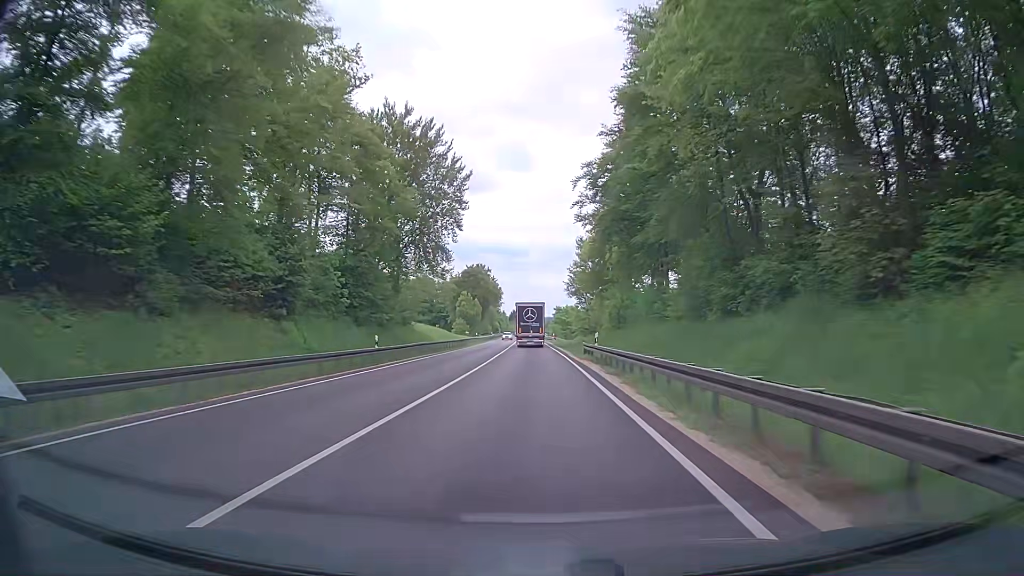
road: trunk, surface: asphalt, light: Day
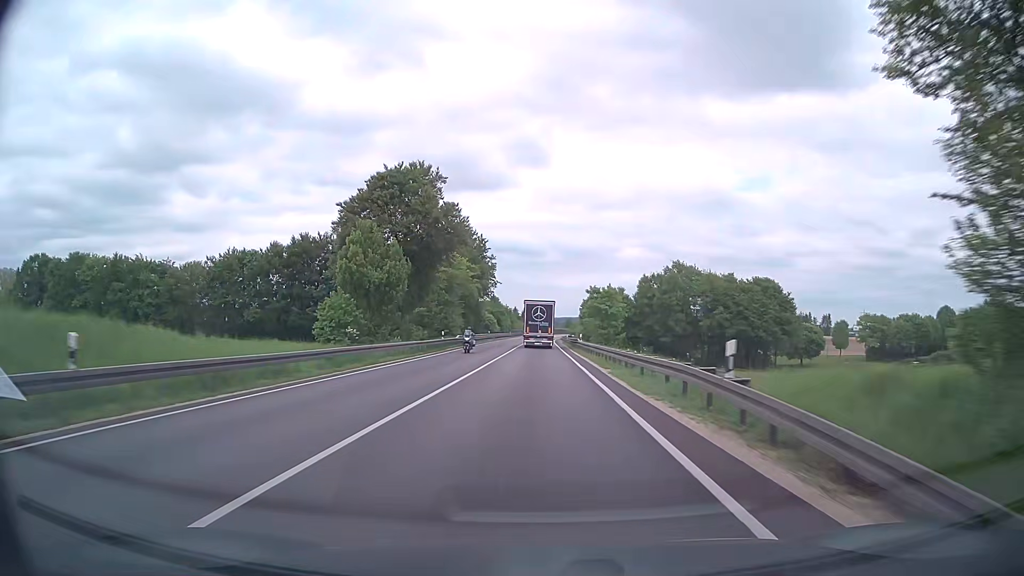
(-1.3, +78.3) m; -2°
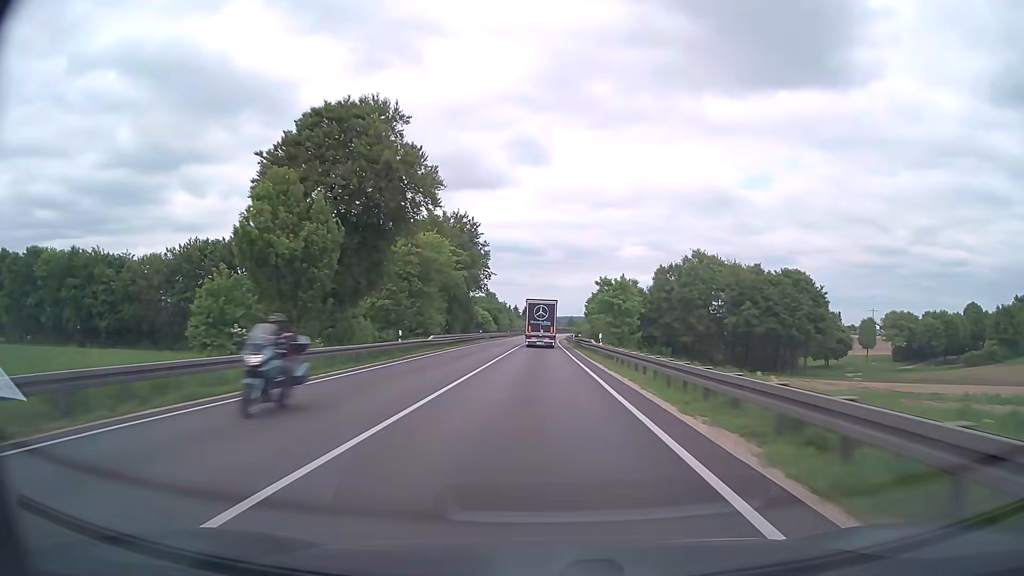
(0.0, +15.5) m; 0°
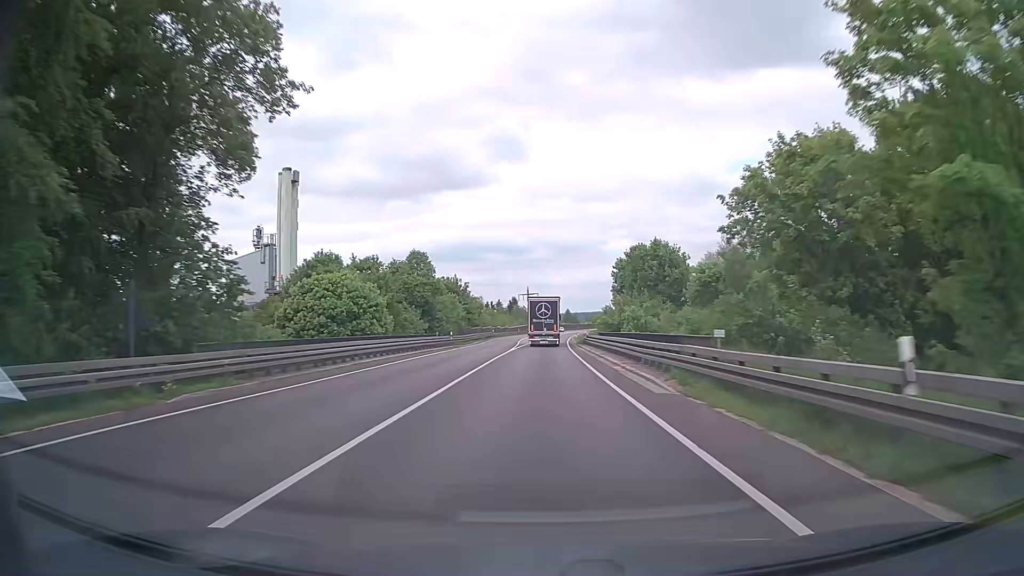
(+0.2, +76.9) m; +1°
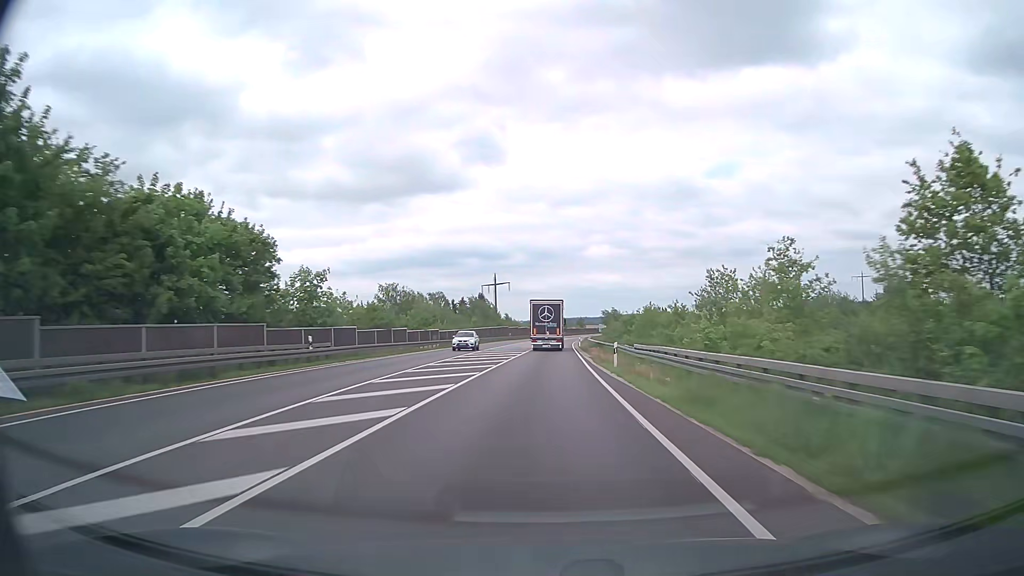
(+1.1, +75.8) m; +2°
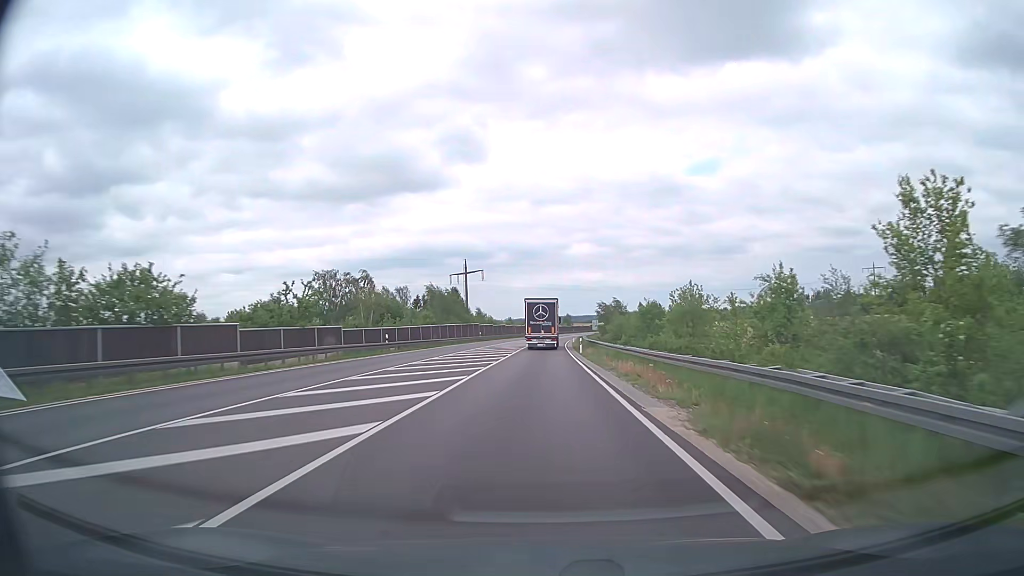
(+0.3, +30.3) m; +1°
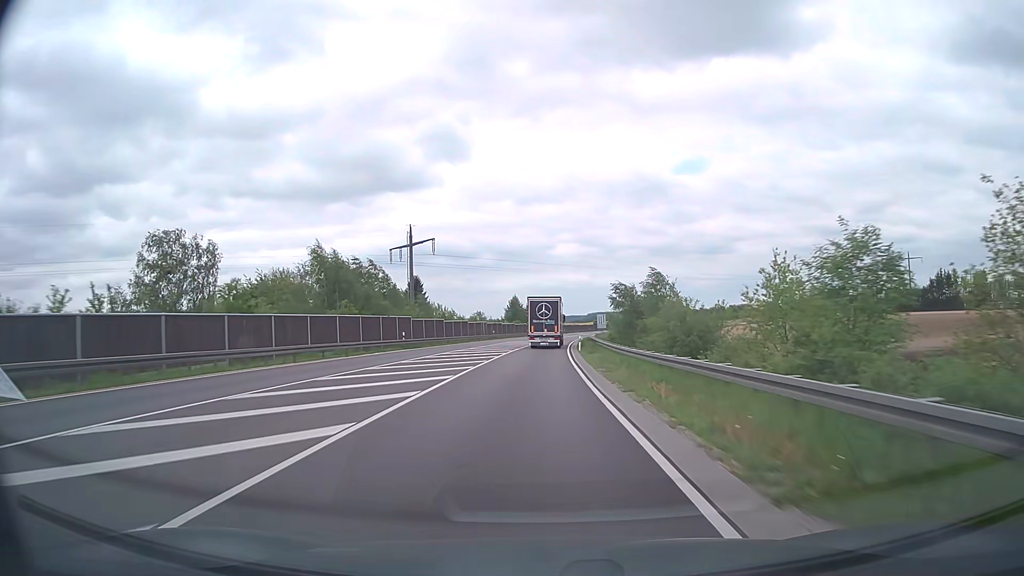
(+0.6, +45.3) m; +1°
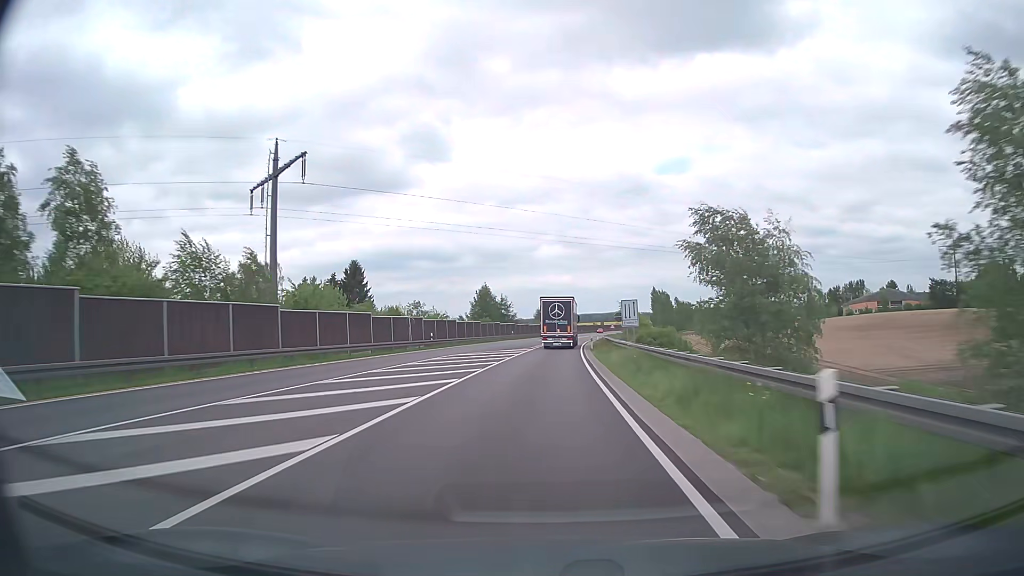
(+0.4, +45.3) m; +1°
(0, +10) (0, +20) (0, +30) (+1, +40) (+1, +50) (+2, +60) (+3, +70) (+3, +80) (+4, +90) (+5, +100) m
